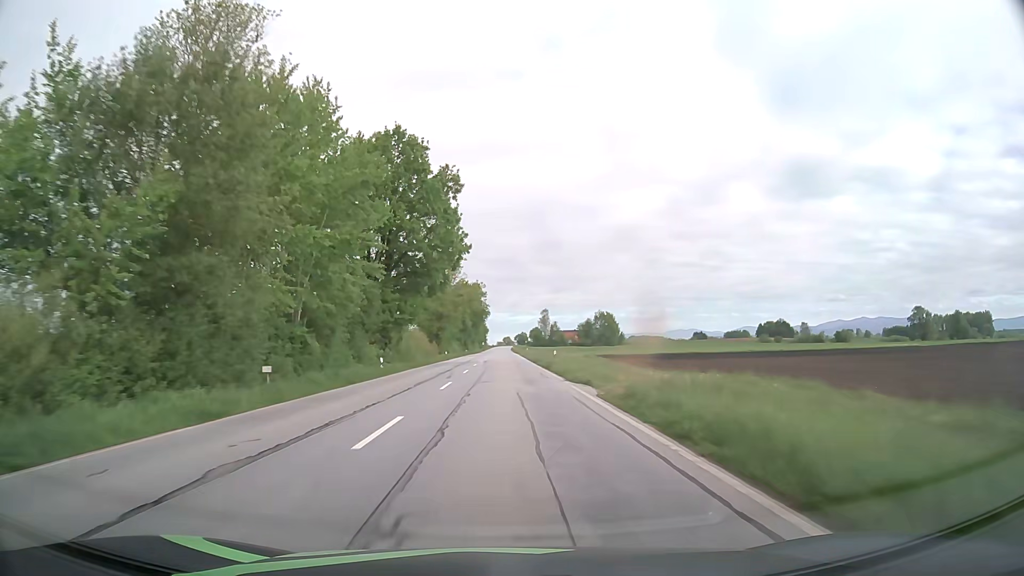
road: primary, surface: asphalt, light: Day
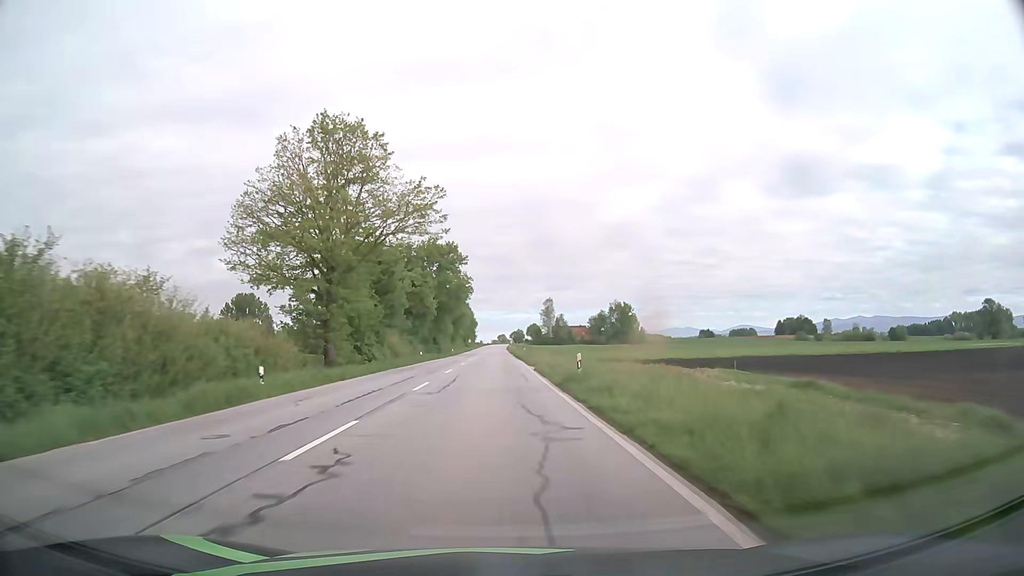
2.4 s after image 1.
(+0.2, +62.6) m; 0°
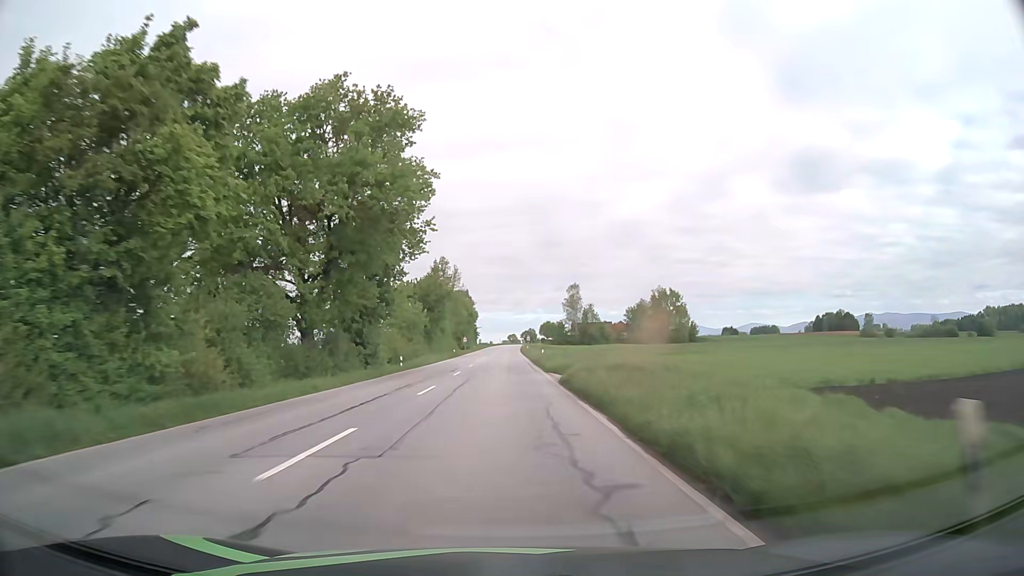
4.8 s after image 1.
(-0.6, +62.7) m; -1°
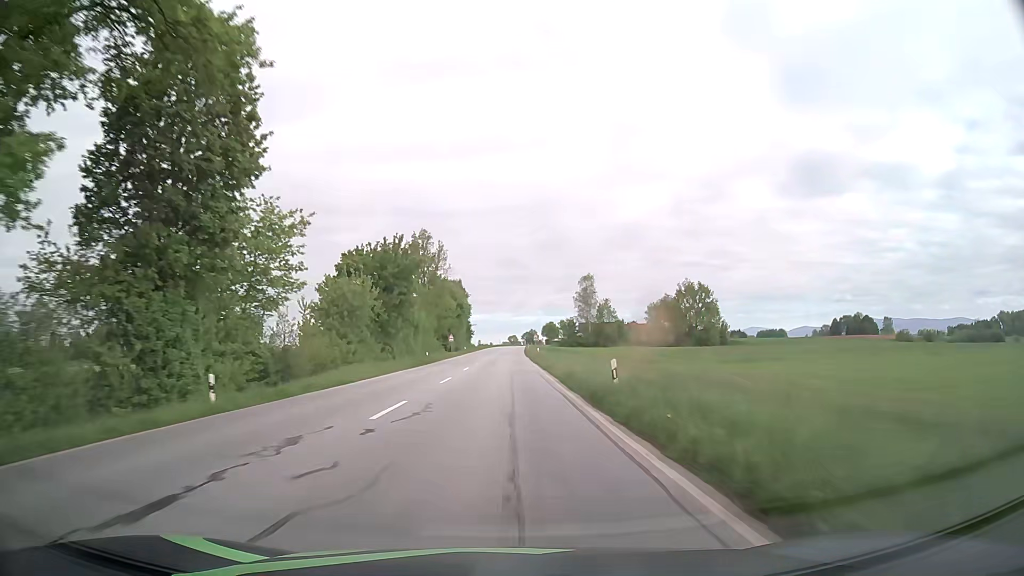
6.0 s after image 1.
(0.0, +31.5) m; 0°
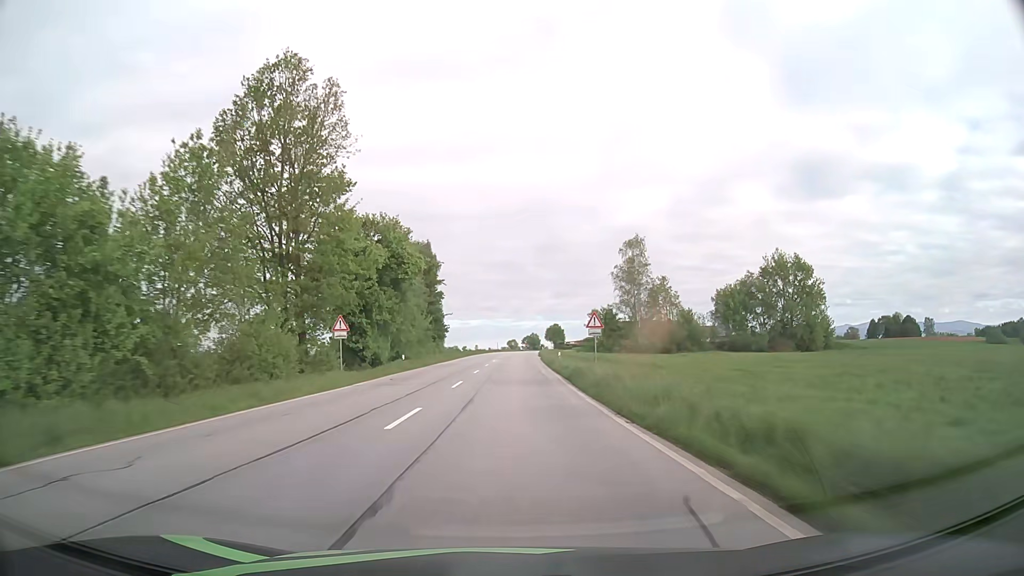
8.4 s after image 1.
(+0.1, +63.2) m; 0°
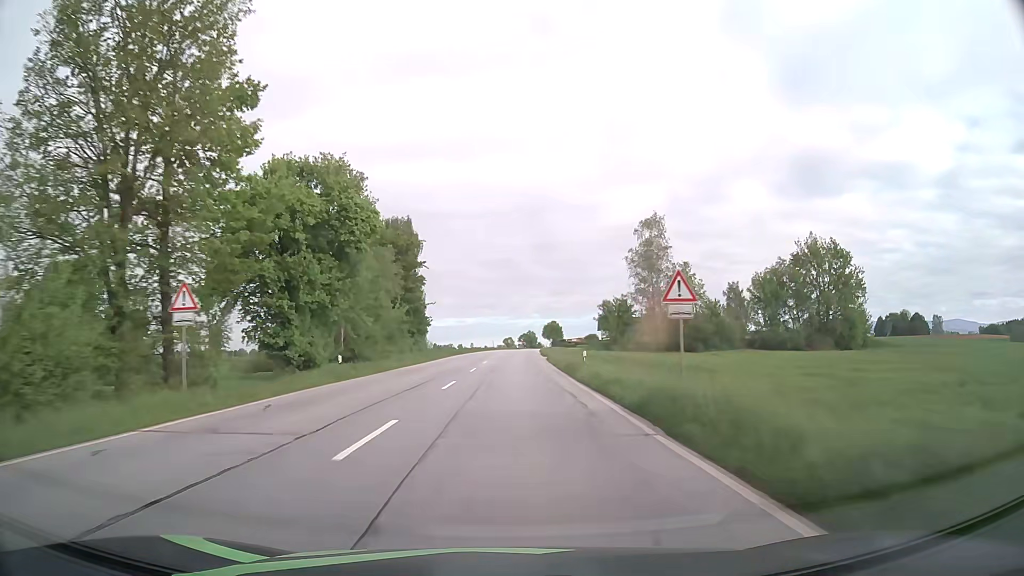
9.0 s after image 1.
(0.0, +15.8) m; 0°
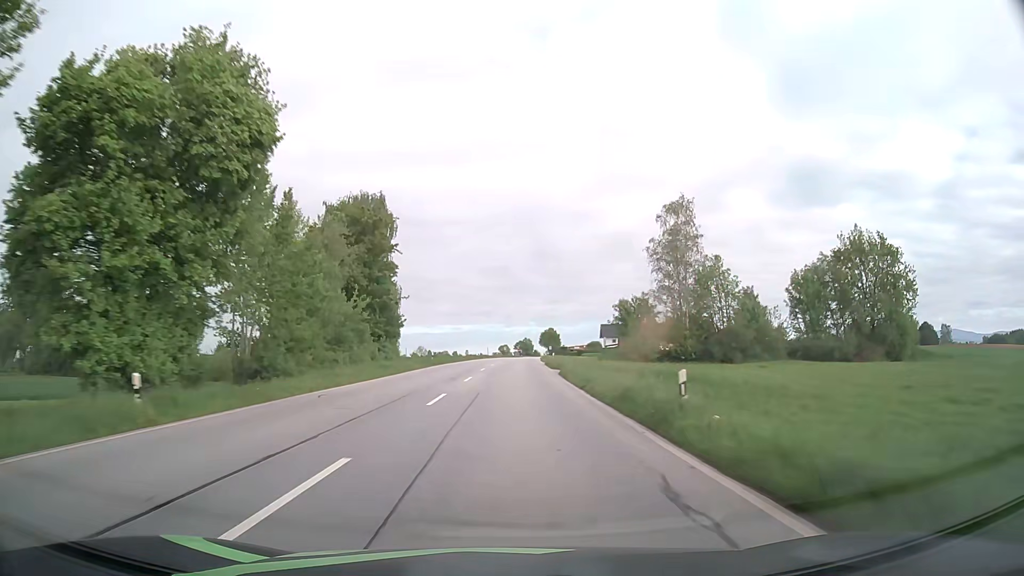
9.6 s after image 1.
(0.0, +15.9) m; 0°
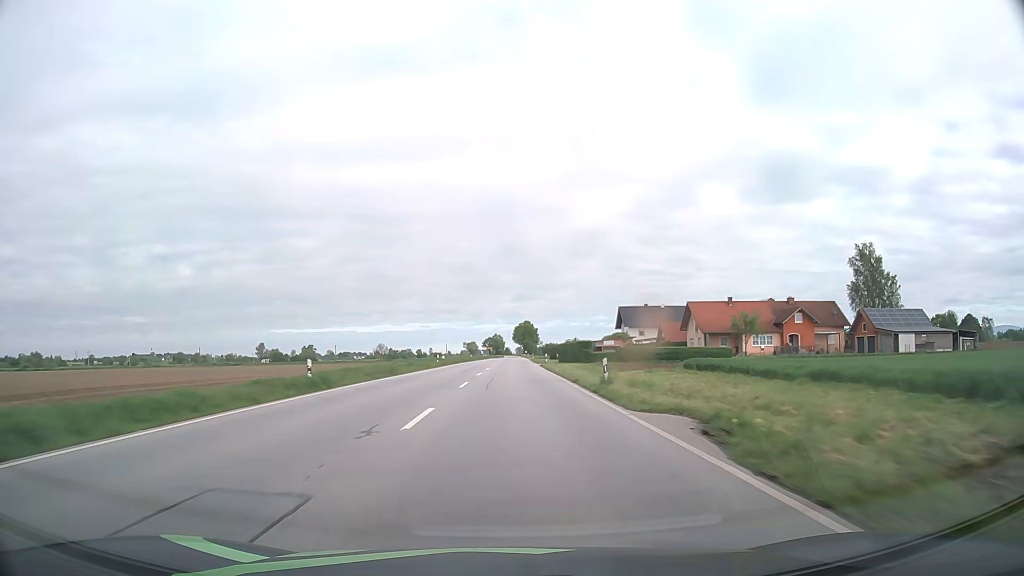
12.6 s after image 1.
(+1.5, +79.0) m; +3°
(0, +10) (0, +20) (0, +30) (0, +40) (0, +50) (+1, +60) (+1, +70) (+1, +80) (+1, +90) (+2, +100) m
